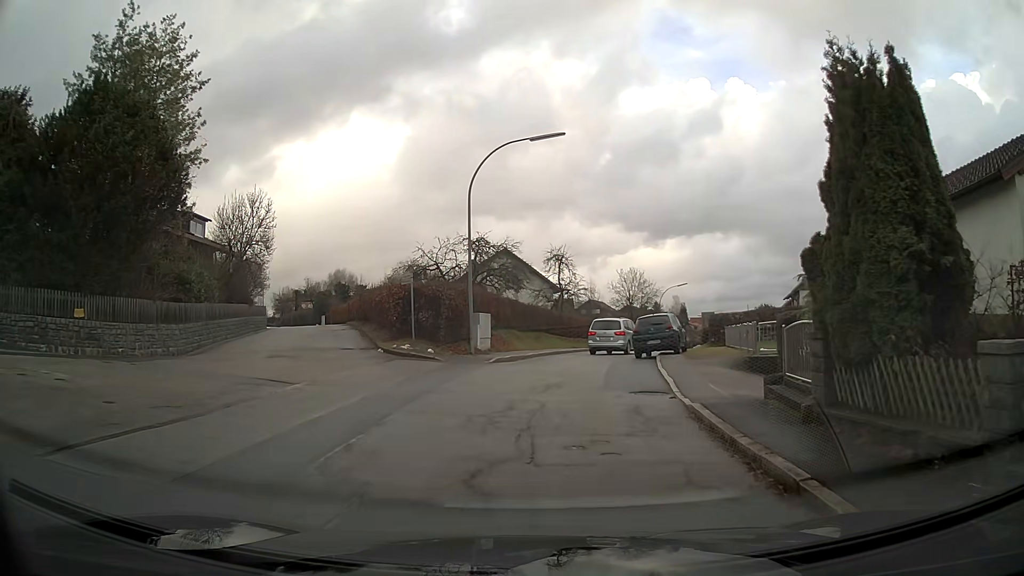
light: Day
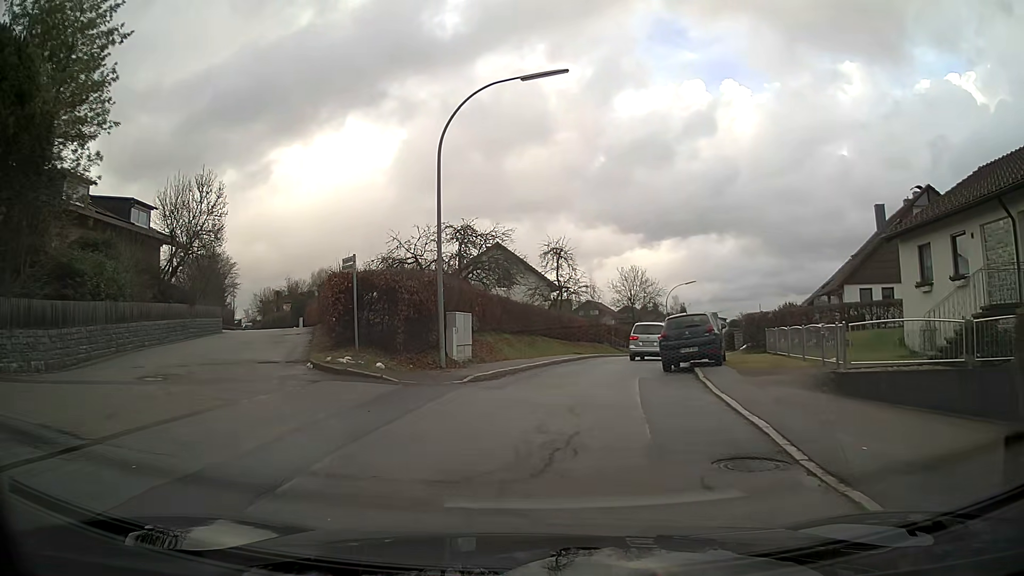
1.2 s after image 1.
(0.0, +6.6) m; 0°
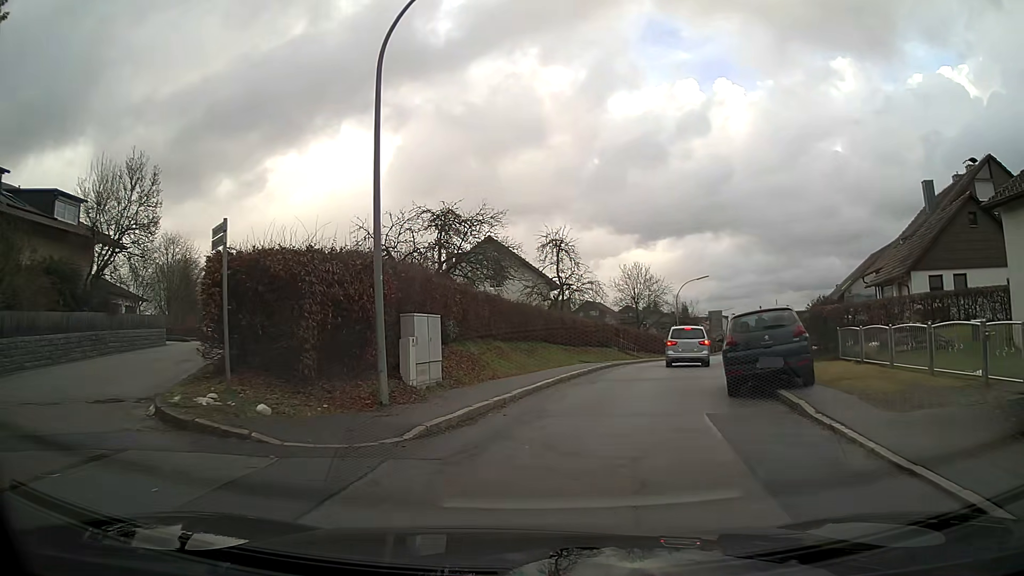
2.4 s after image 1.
(+0.1, +6.8) m; +1°
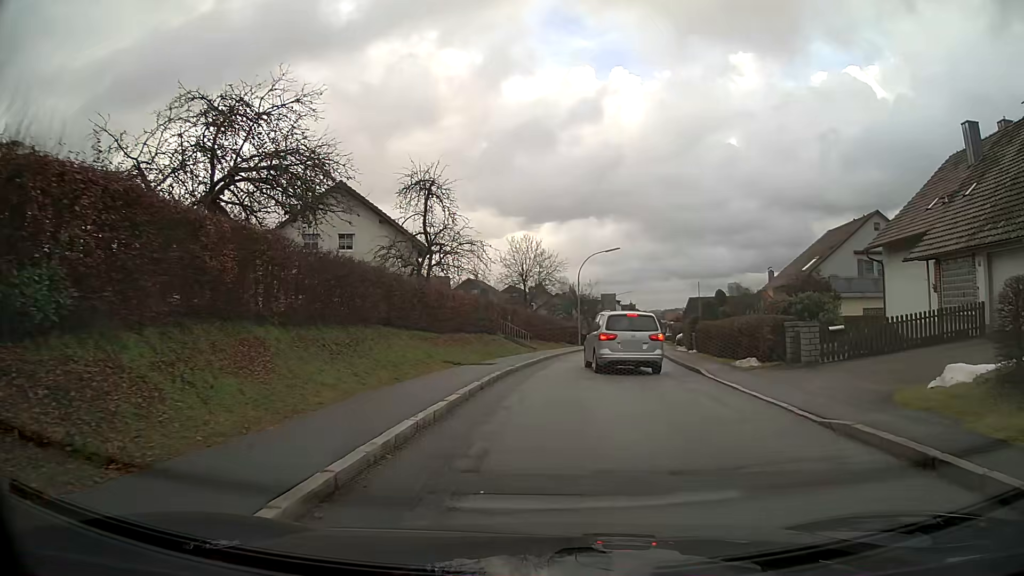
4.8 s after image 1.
(+1.1, +13.4) m; +10°
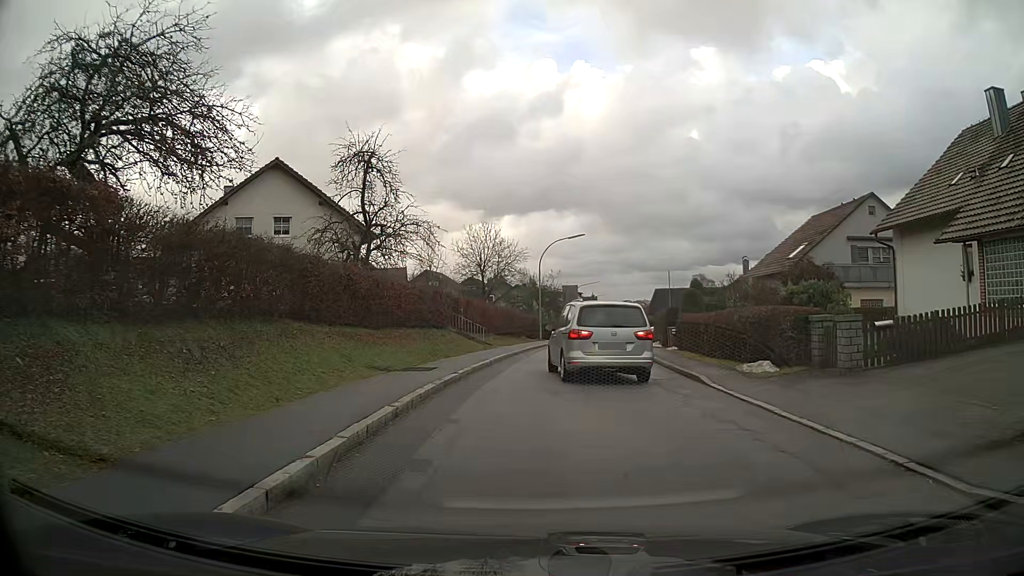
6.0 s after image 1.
(+0.1, +4.0) m; +3°
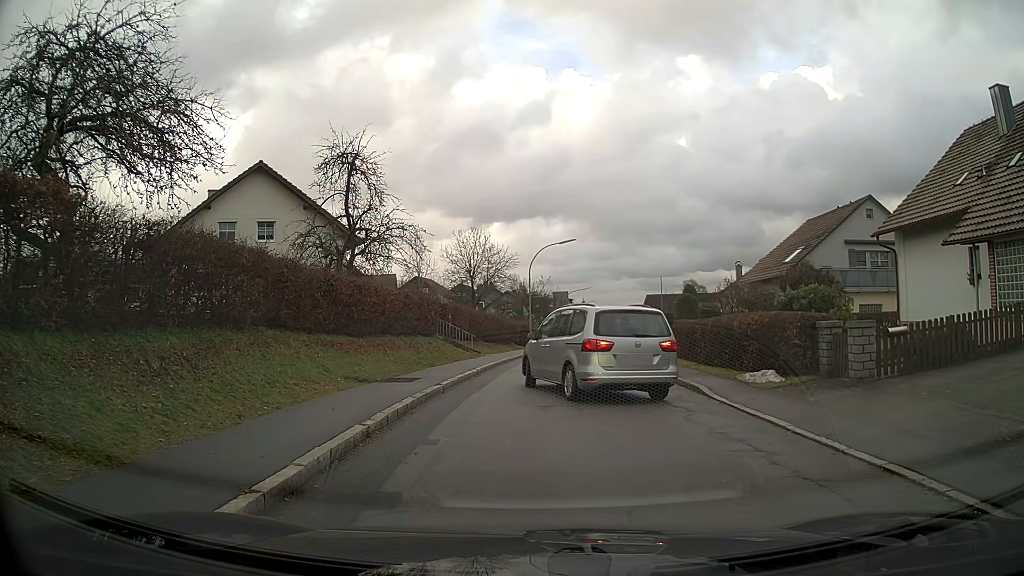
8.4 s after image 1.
(0.0, +0.9) m; 0°
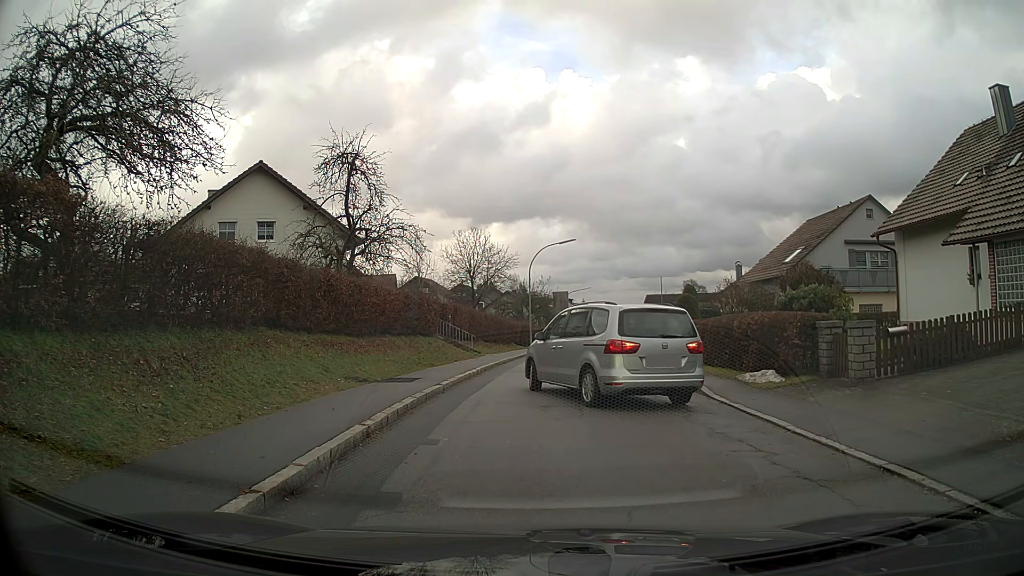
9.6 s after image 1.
(0.0, 0.0) m; 0°
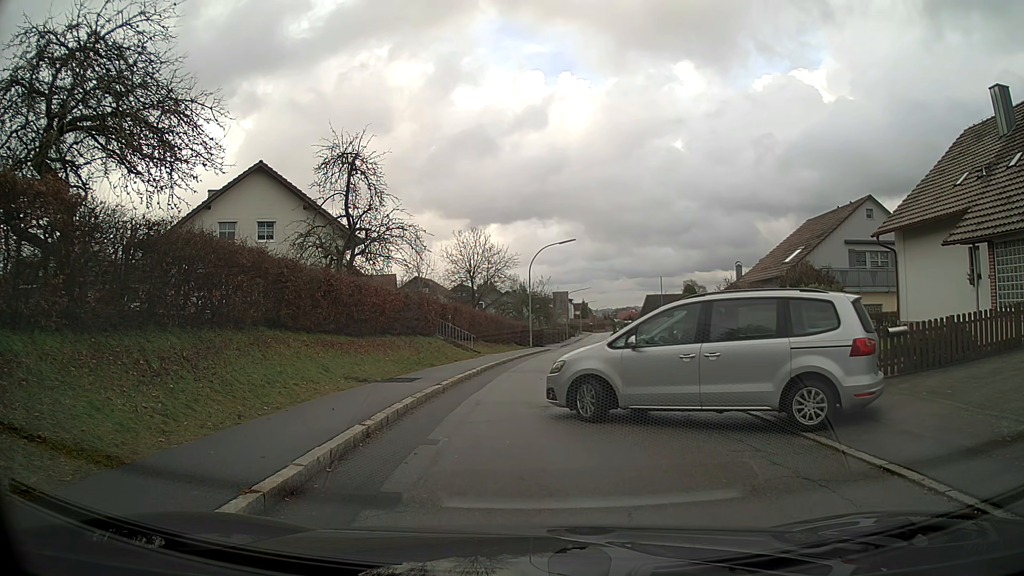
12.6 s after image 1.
(0.0, 0.0) m; 0°
